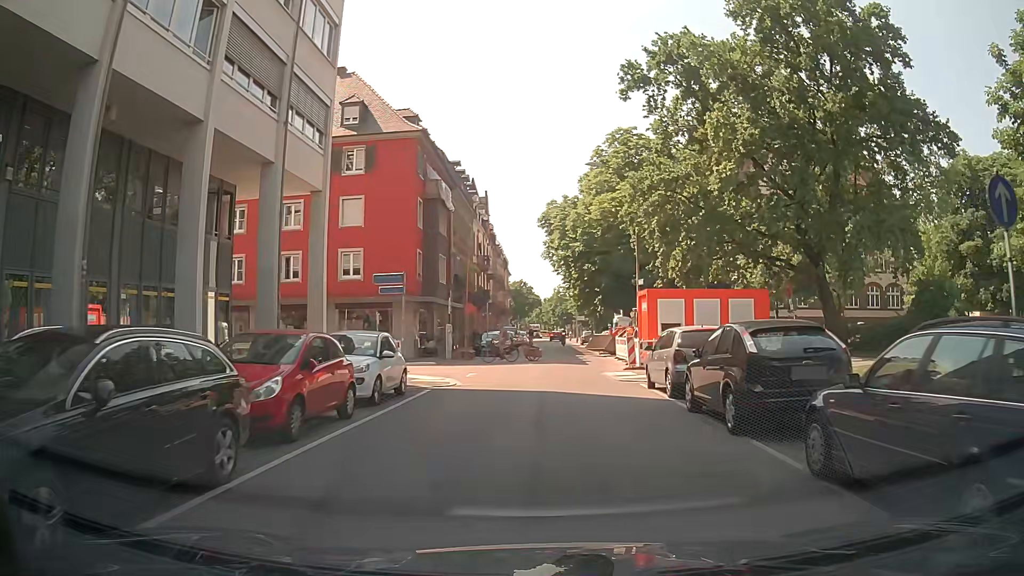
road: residential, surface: asphalt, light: Day
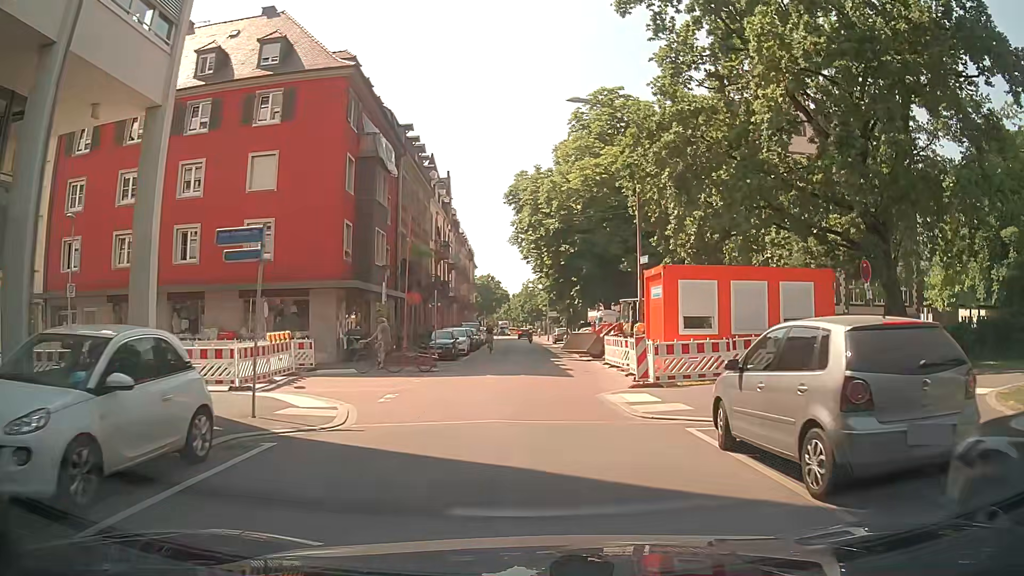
(+0.3, +8.9) m; +3°
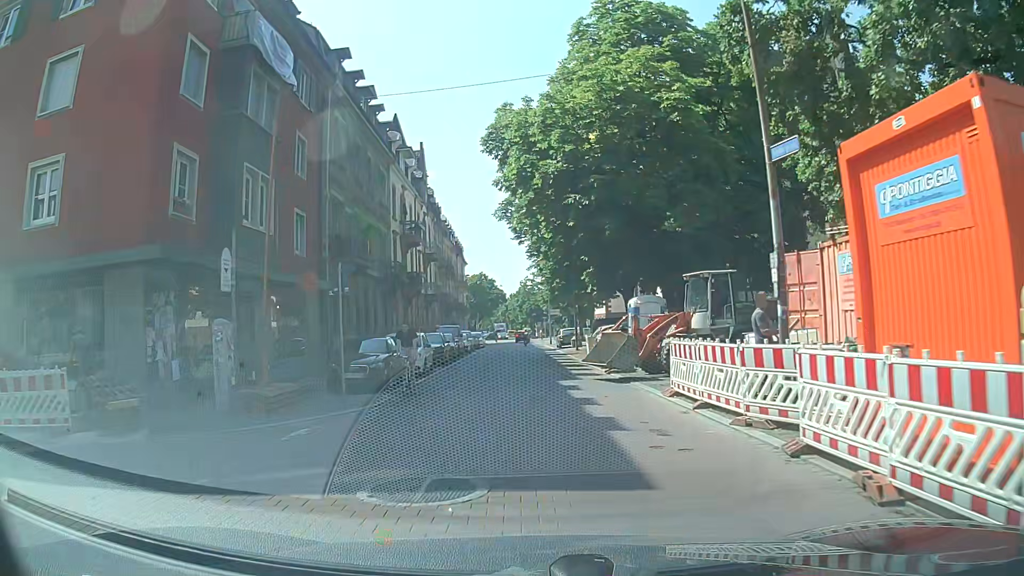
(+0.2, +13.6) m; 0°
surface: paving_stones
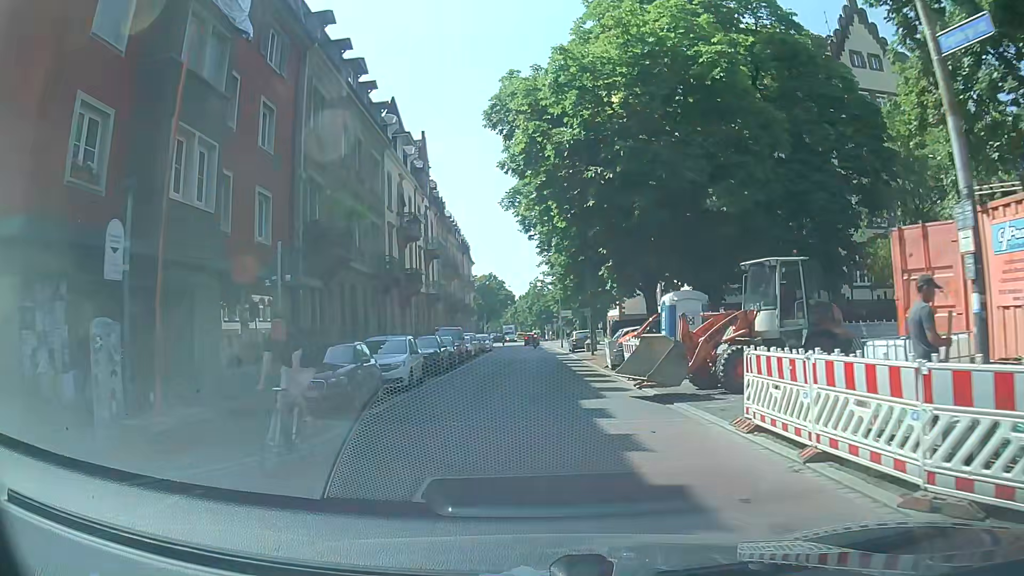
(0.0, +4.3) m; 0°
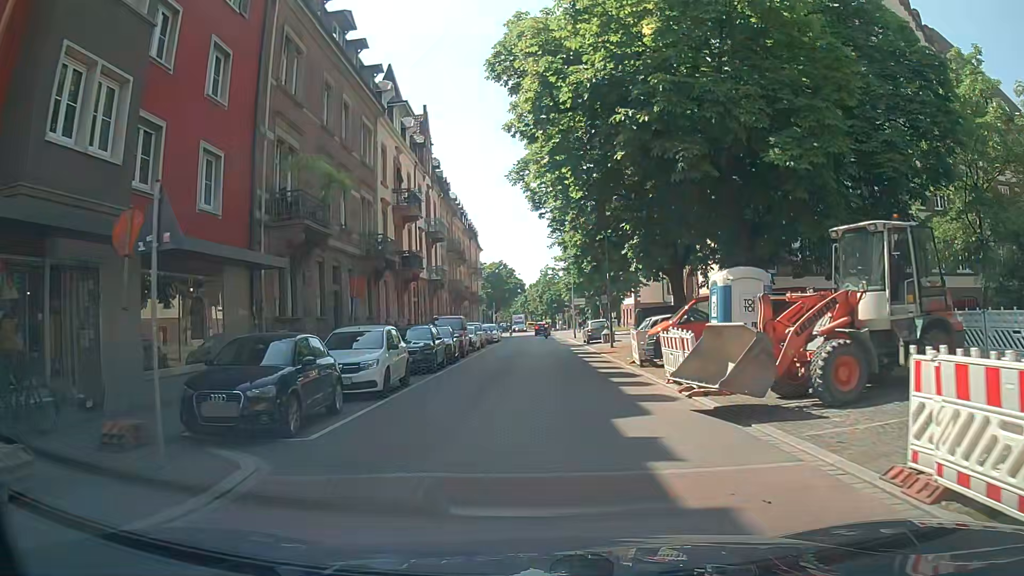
(-0.1, +4.3) m; -1°
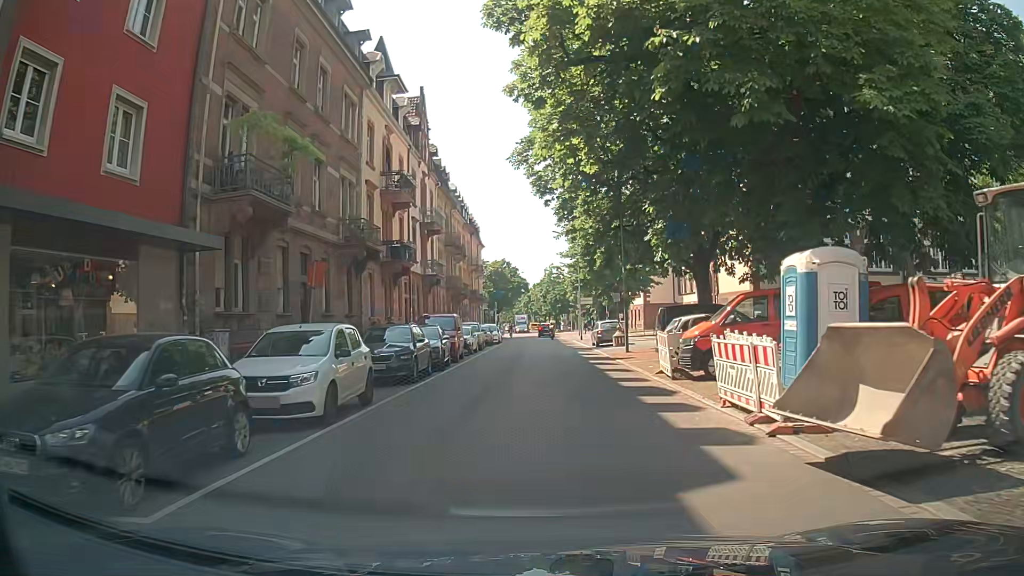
(-0.1, +4.2) m; -2°
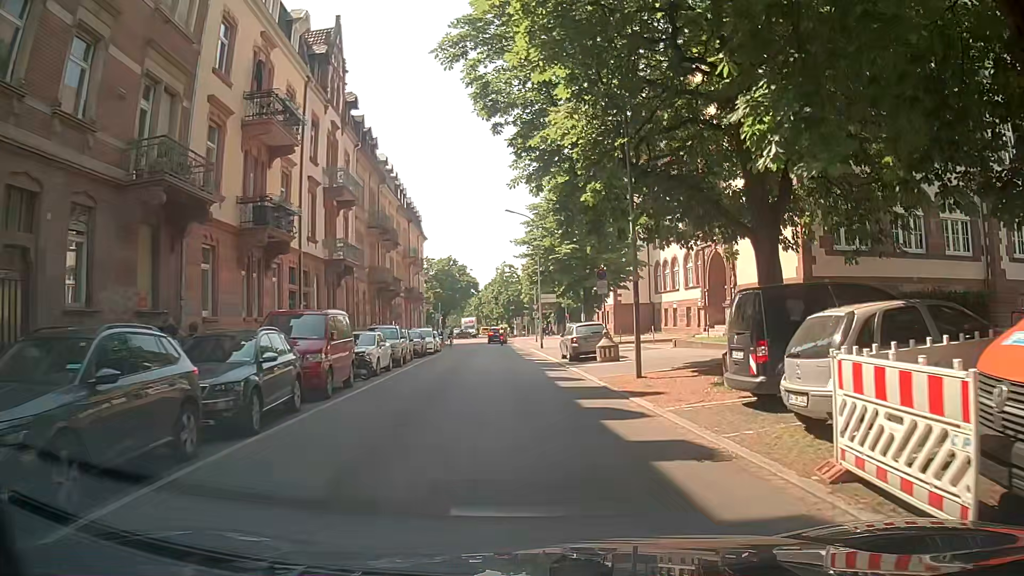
(+0.4, +12.7) m; +3°
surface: asphalt
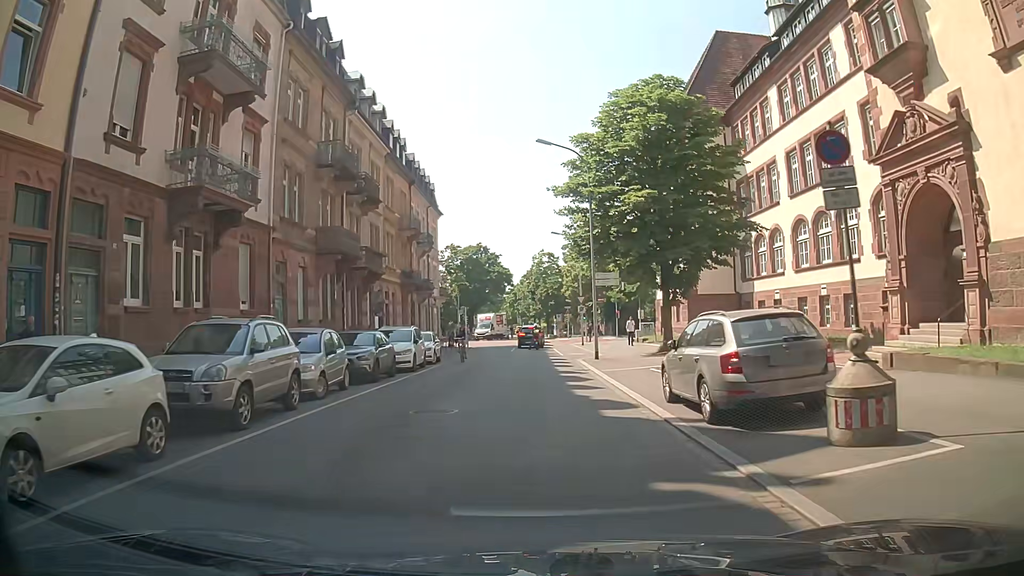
(-0.2, +17.4) m; -1°
